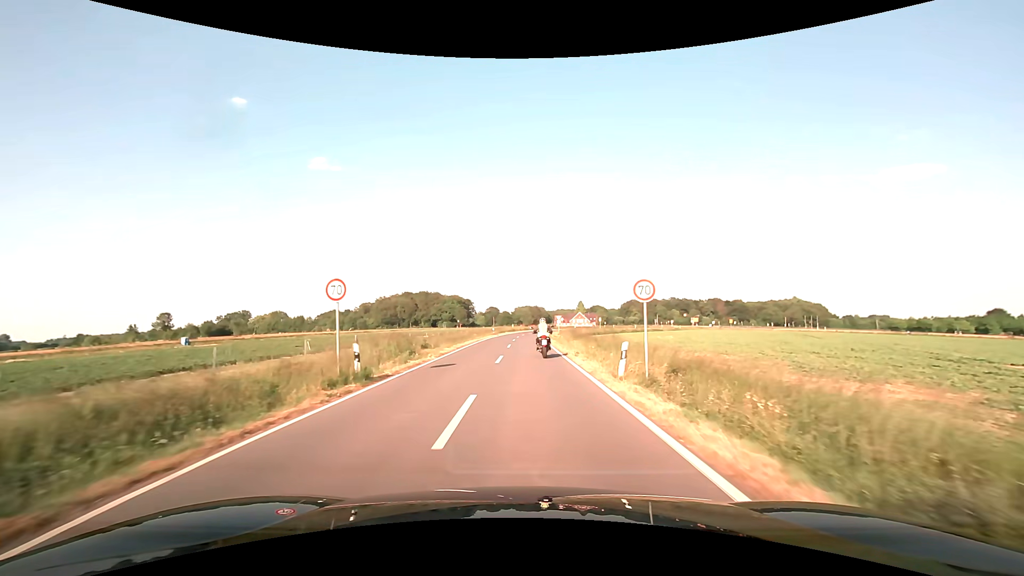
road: secondary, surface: asphalt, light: Day
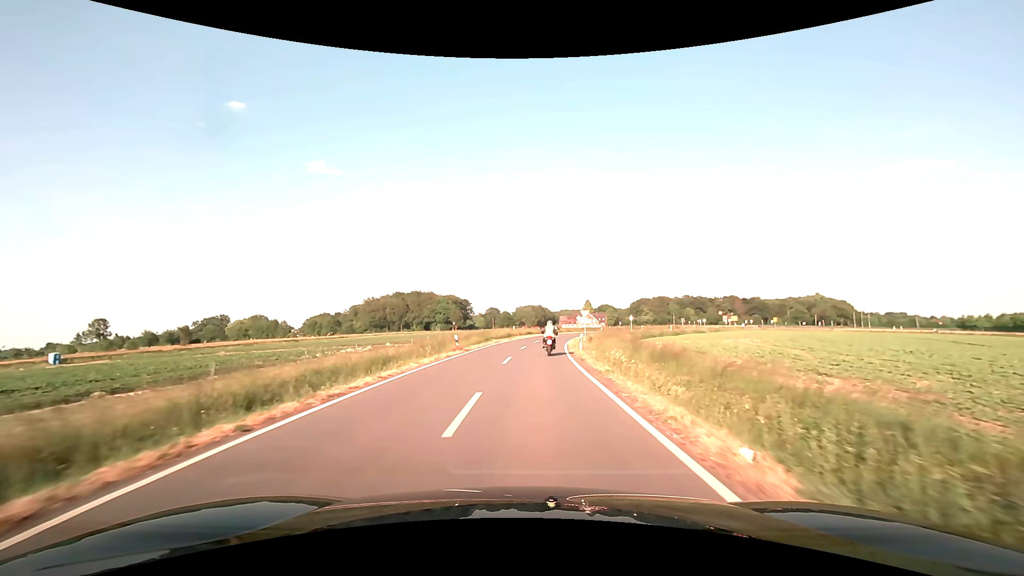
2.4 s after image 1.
(+0.2, +35.4) m; 0°
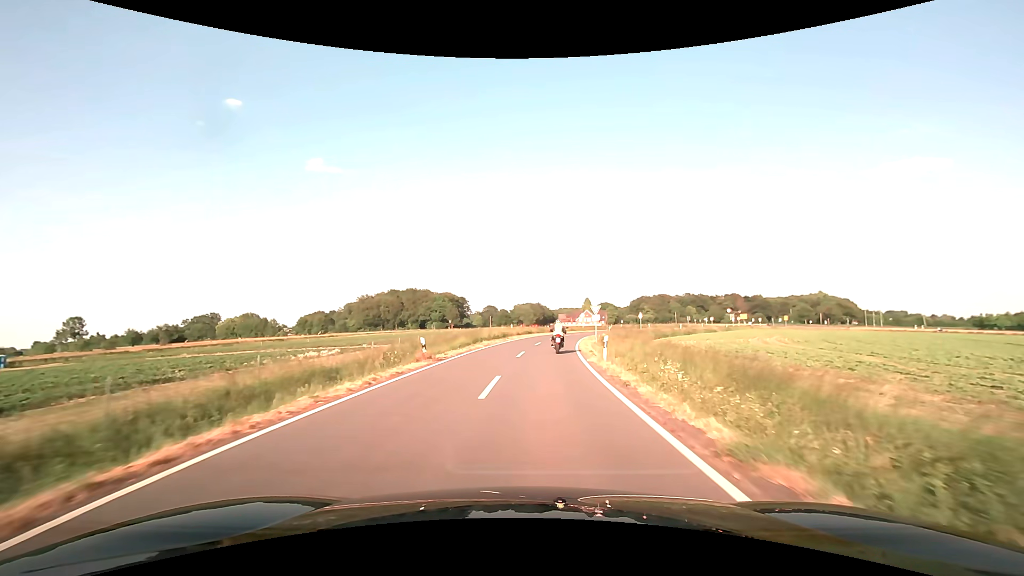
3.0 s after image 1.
(0.0, +8.9) m; 0°
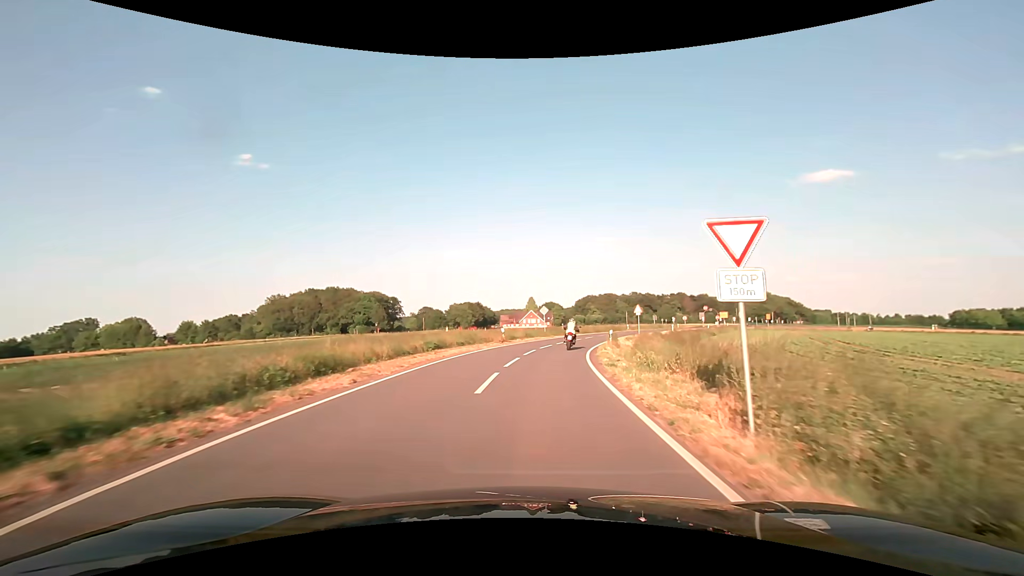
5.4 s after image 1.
(+1.8, +35.1) m; +6°
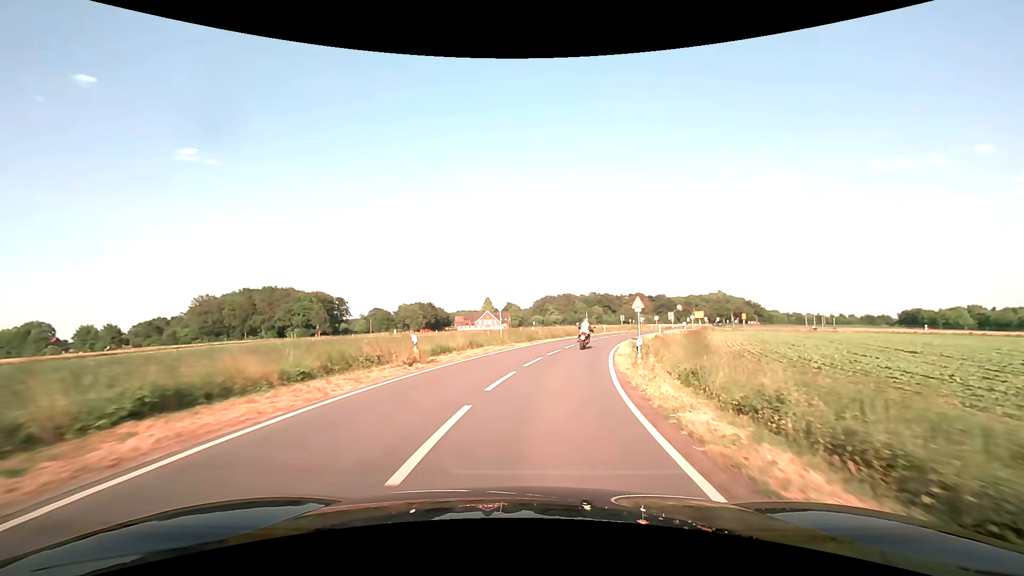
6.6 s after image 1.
(+0.6, +17.1) m; +5°
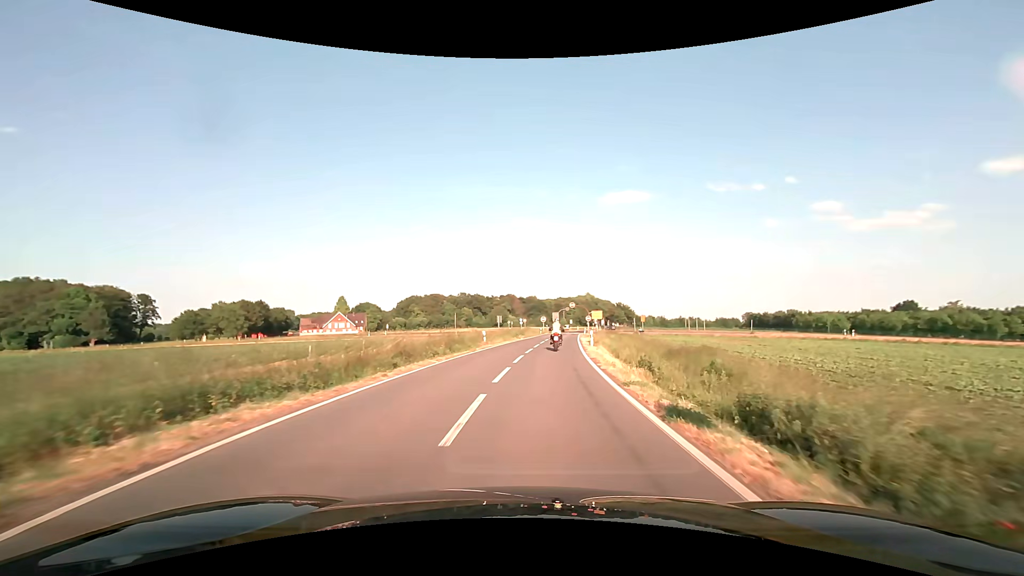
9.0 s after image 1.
(+4.1, +33.5) m; +15°
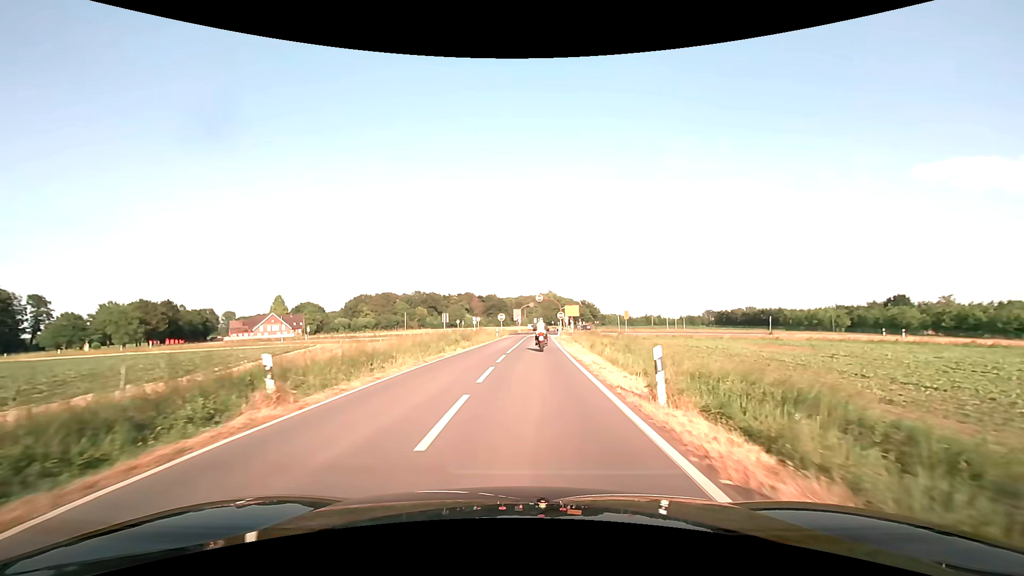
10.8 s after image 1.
(+1.3, +23.7) m; +5°
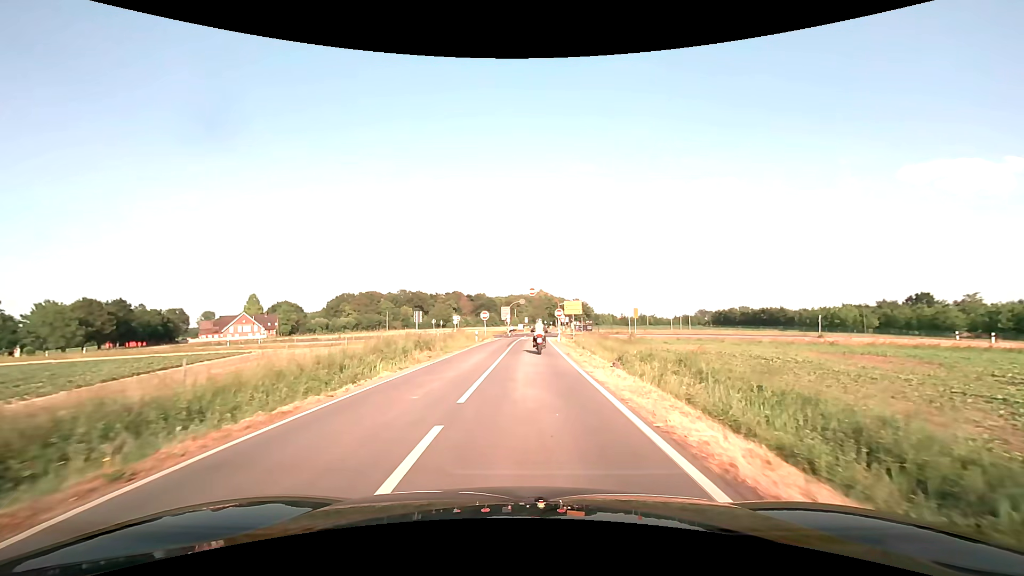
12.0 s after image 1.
(+0.2, +14.5) m; +1°
(0, +10) (0, +20) (0, +30) (0, +40) (+1, +50) (+1, +60) (+2, +70) (+2, +80) (+3, +90) (+4, +100) m
